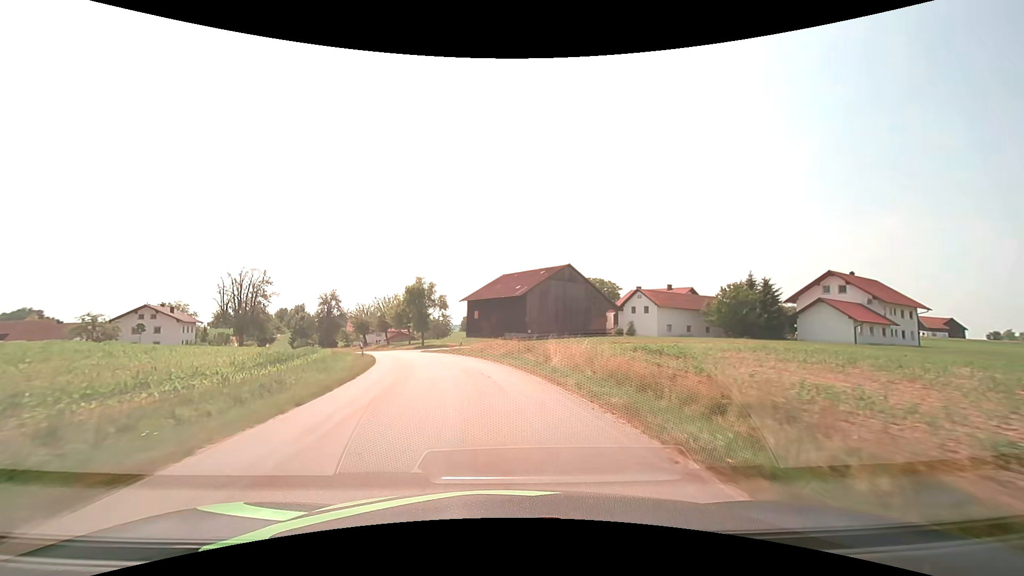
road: tertiary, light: Day
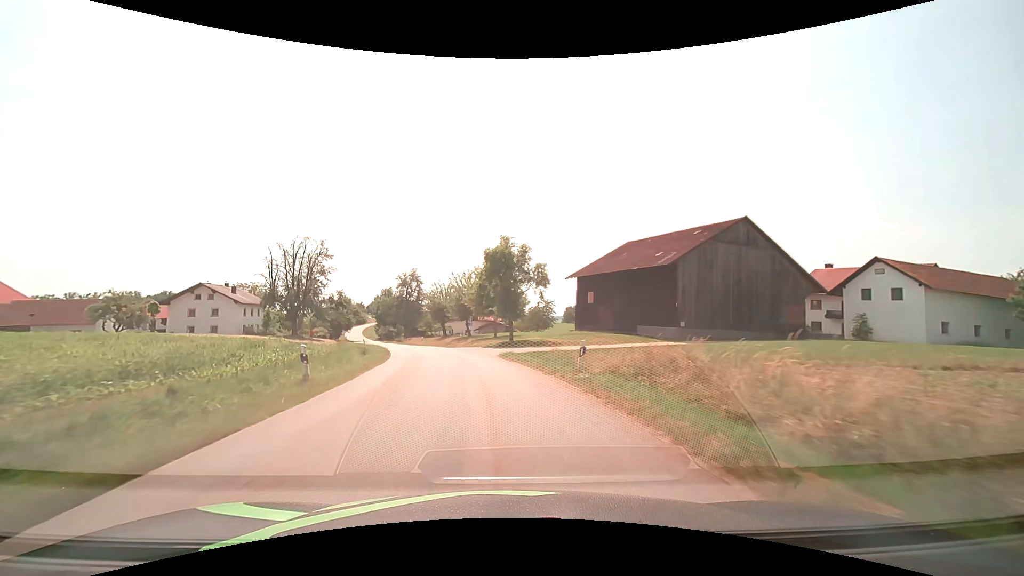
(-2.5, +24.2) m; -12°
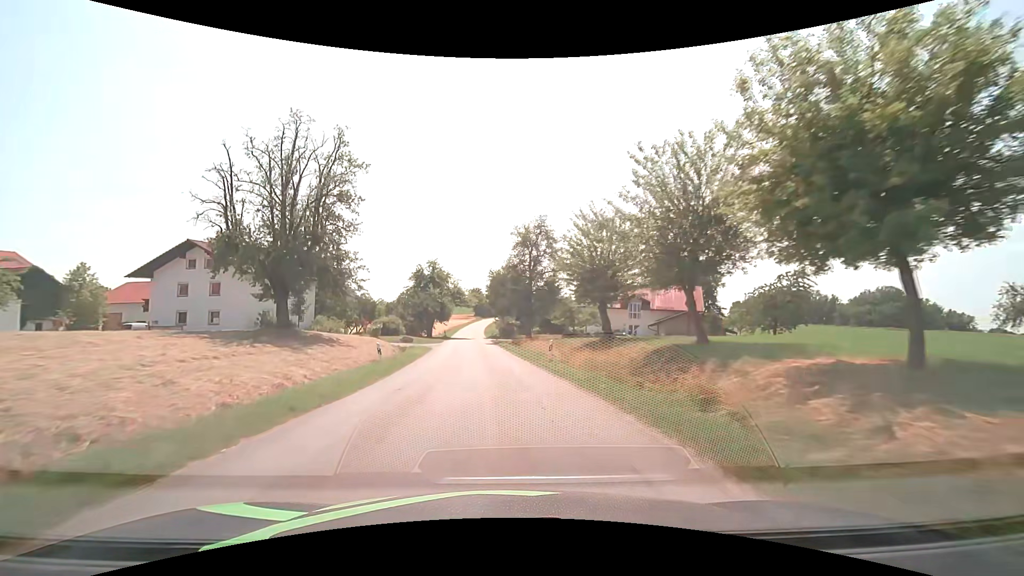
(-6.2, +42.0) m; -16°
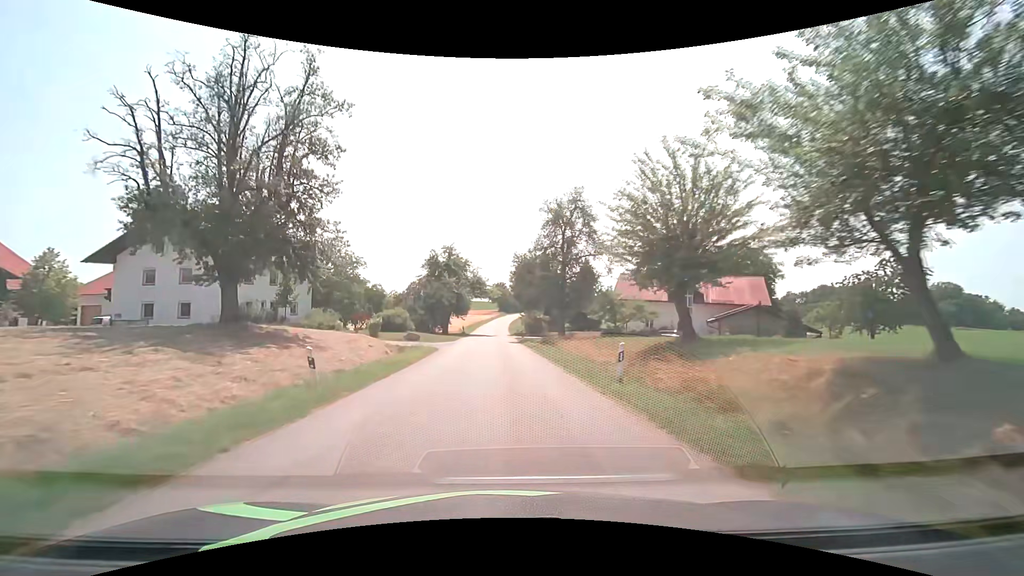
(-0.3, +9.4) m; -3°
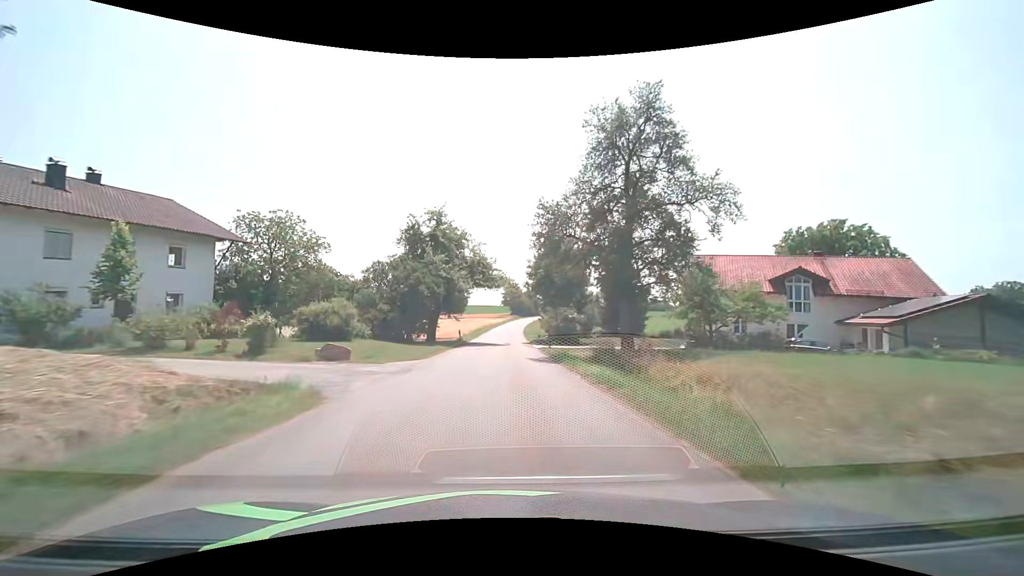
(-0.3, +19.8) m; -1°
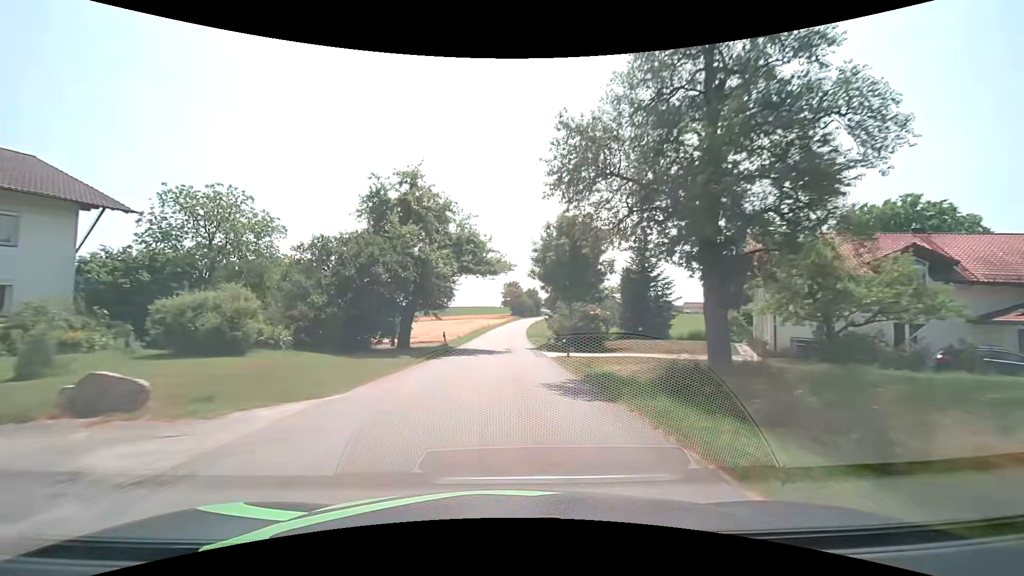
(0.0, +10.4) m; 0°
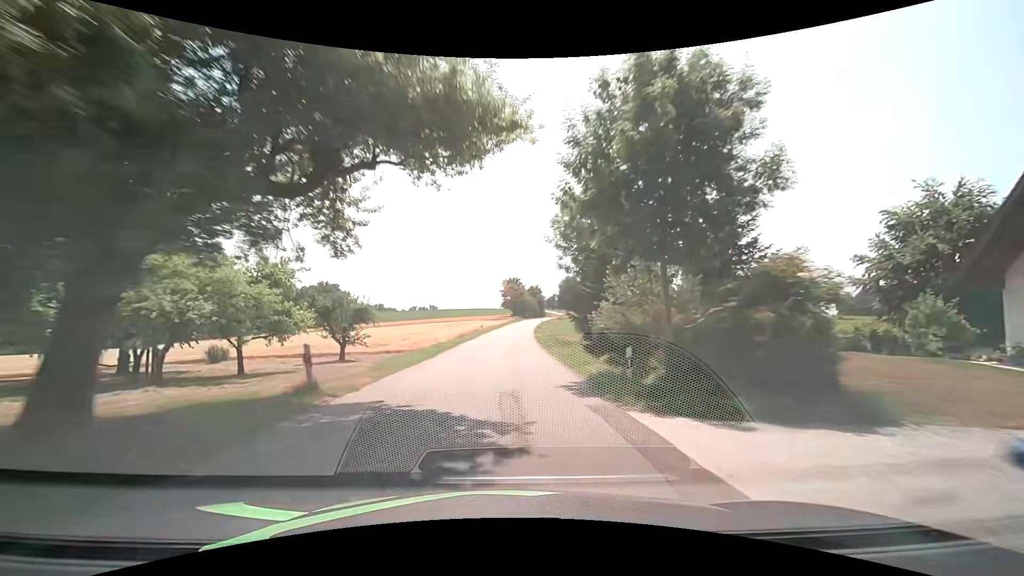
(0.0, +21.9) m; 0°
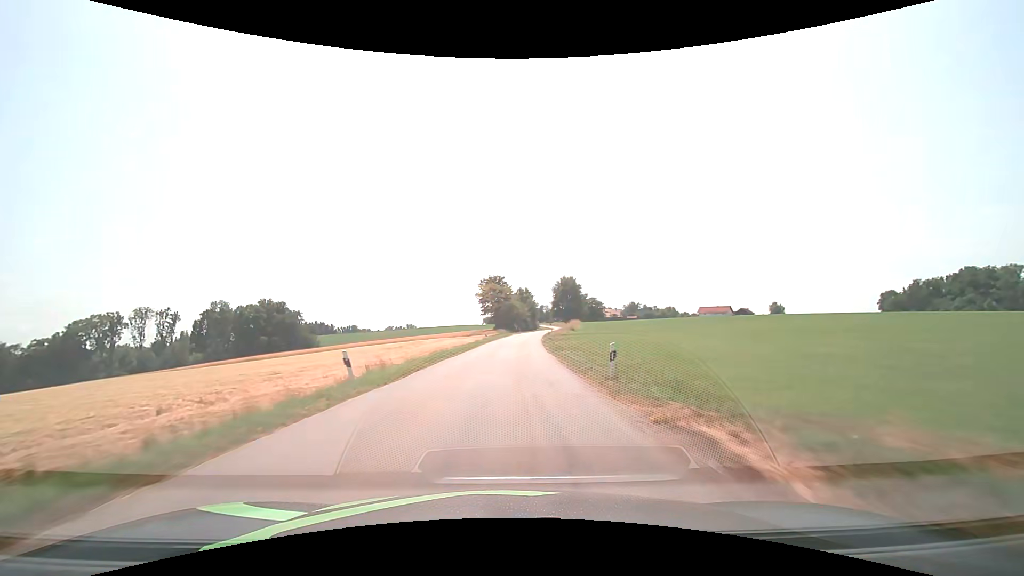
(+0.7, +47.2) m; +2°
(0, +10) (0, +20) (0, +30) (+1, +40) (+1, +50) (+2, +60) (+3, +70) (+4, +80) (+5, +90) (+6, +100) m
